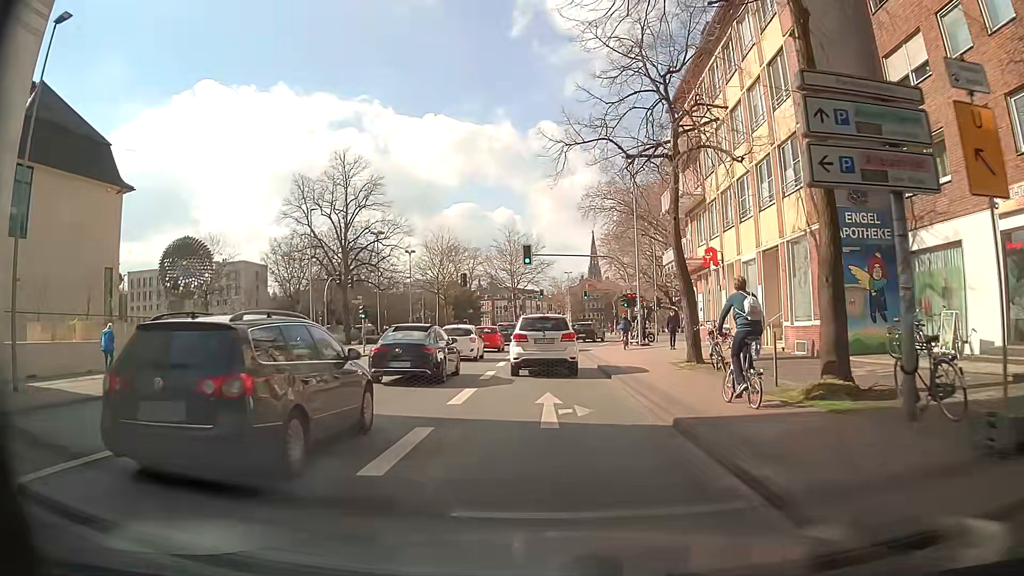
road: secondary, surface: asphalt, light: Day
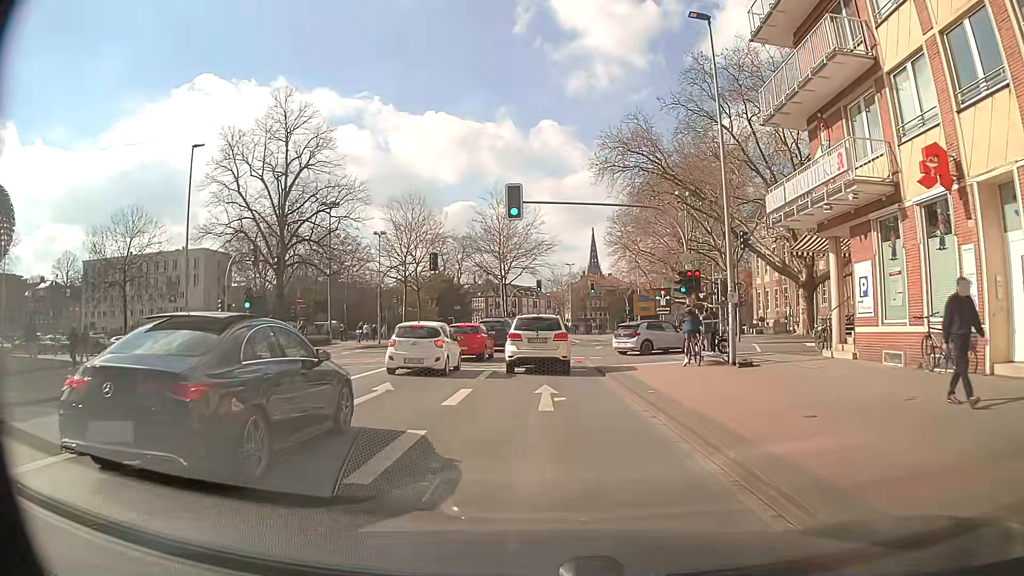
(0.0, +18.1) m; 0°
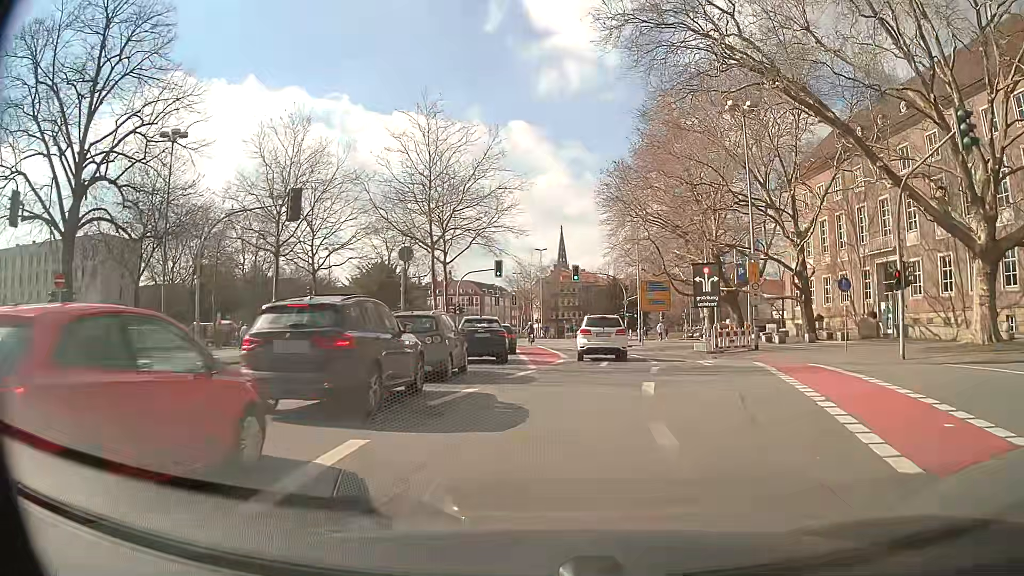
(+0.2, +25.3) m; +3°
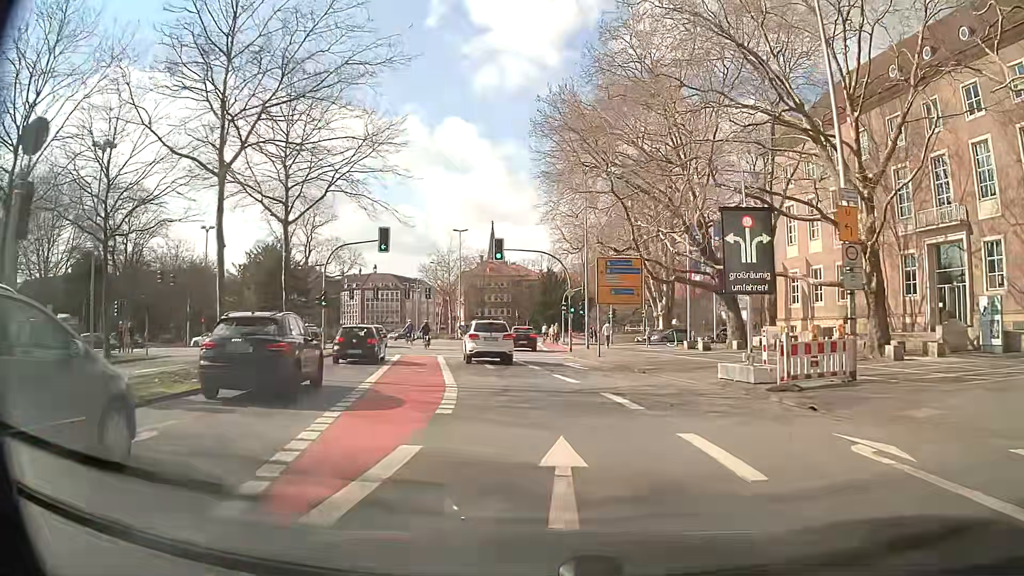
(+1.0, +17.9) m; +5°
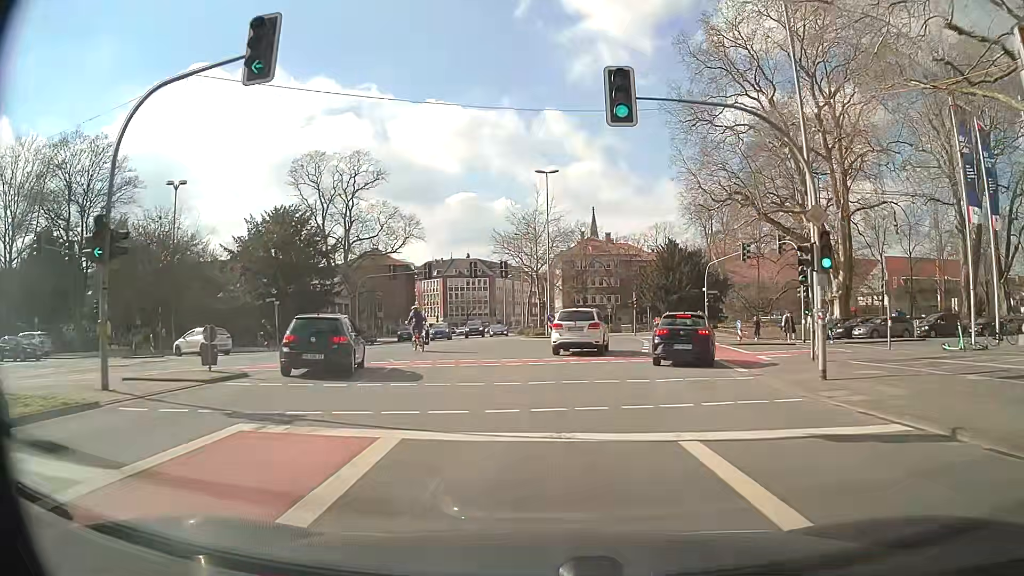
(-2.0, +26.1) m; -10°
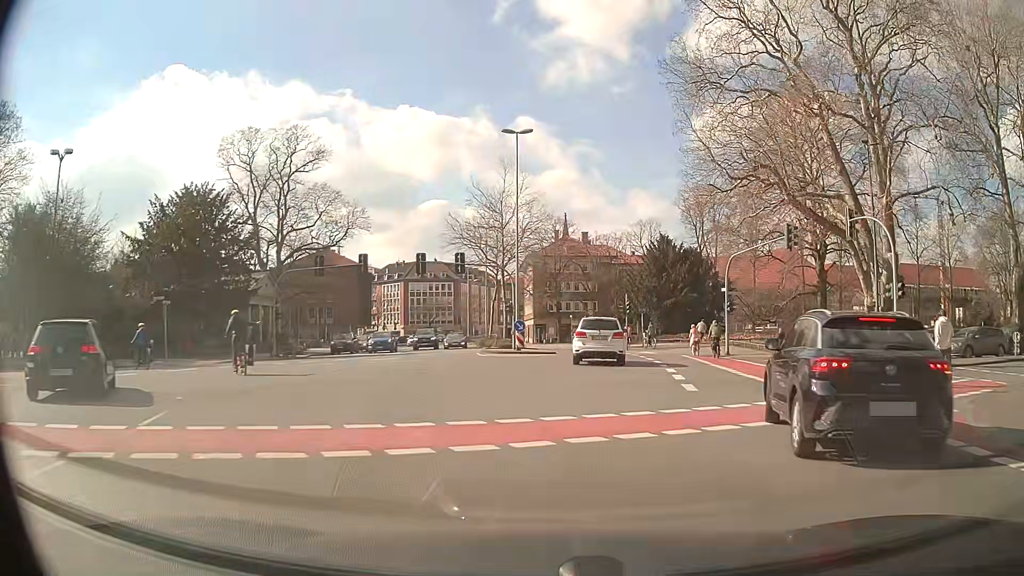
(+0.3, +12.7) m; +3°
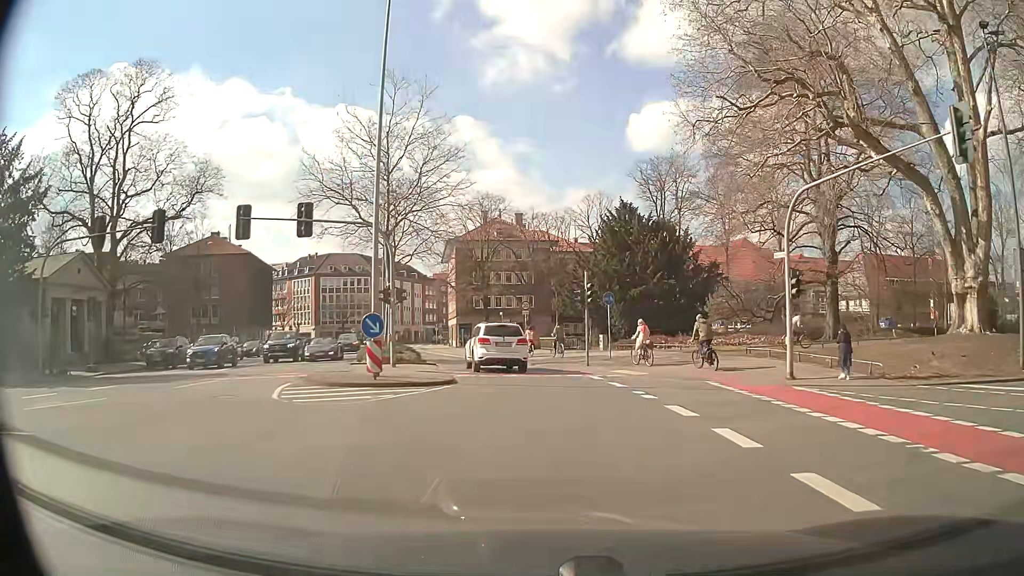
(+1.4, +18.6) m; +7°
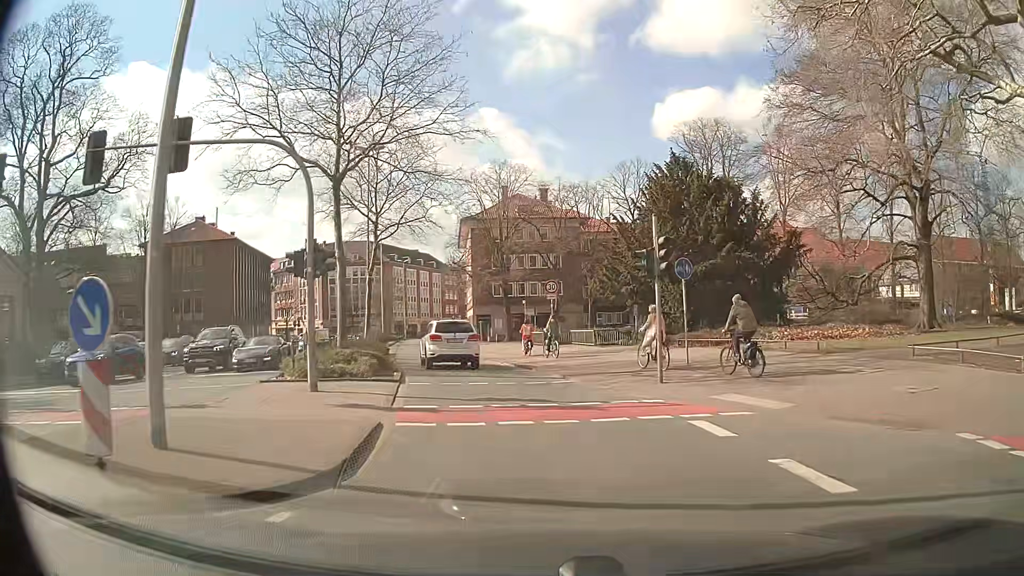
(-0.2, +11.4) m; -2°
(-1, +10) (-2, +20) (-4, +30) (-7, +39) (-9, +49) (-11, +59) (-14, +69) (-16, +78) (-17, +88) (-18, +98) m
